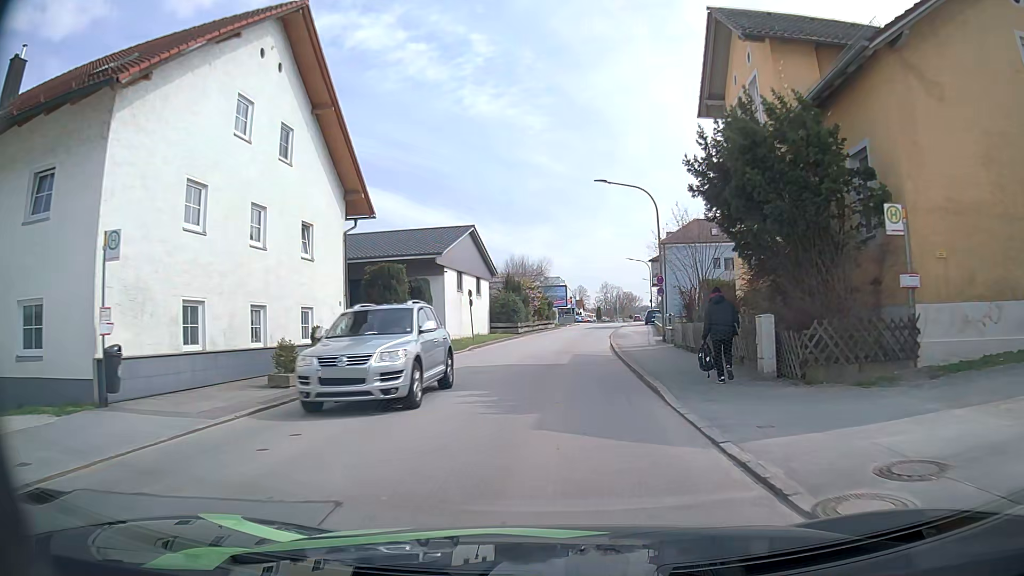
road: unclassified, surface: asphalt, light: Day
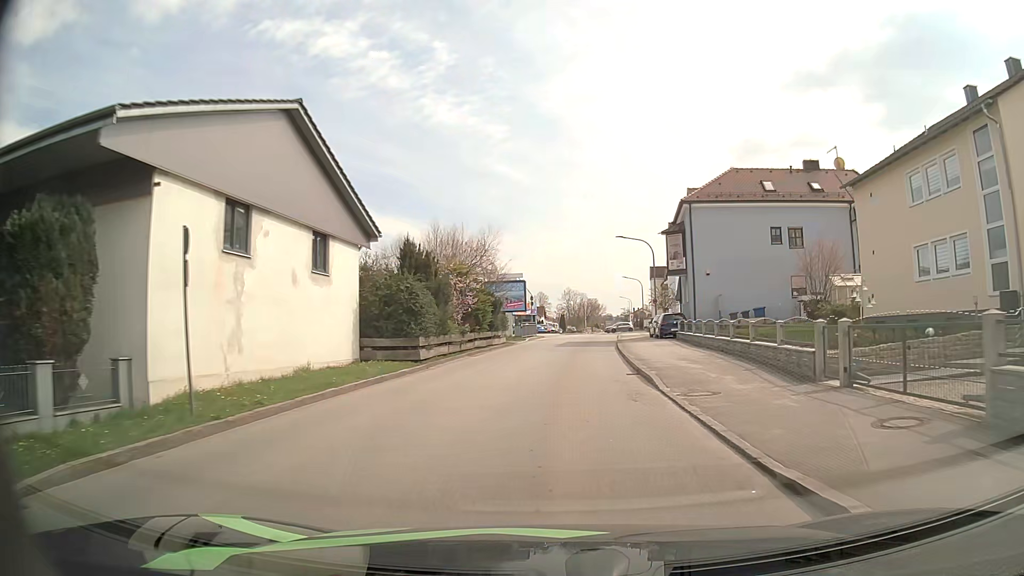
(+0.4, +27.1) m; +3°
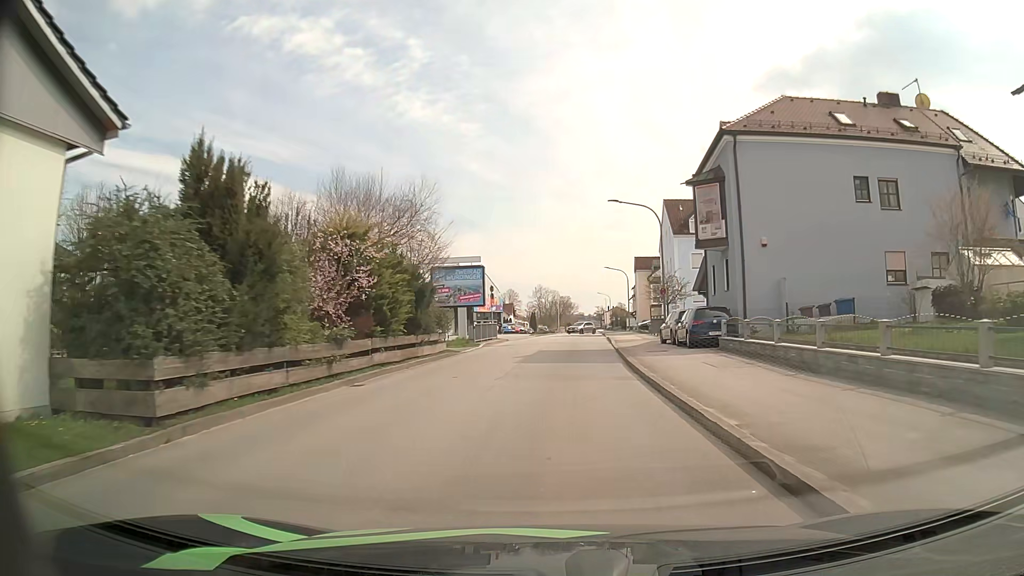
(+0.4, +14.7) m; +3°
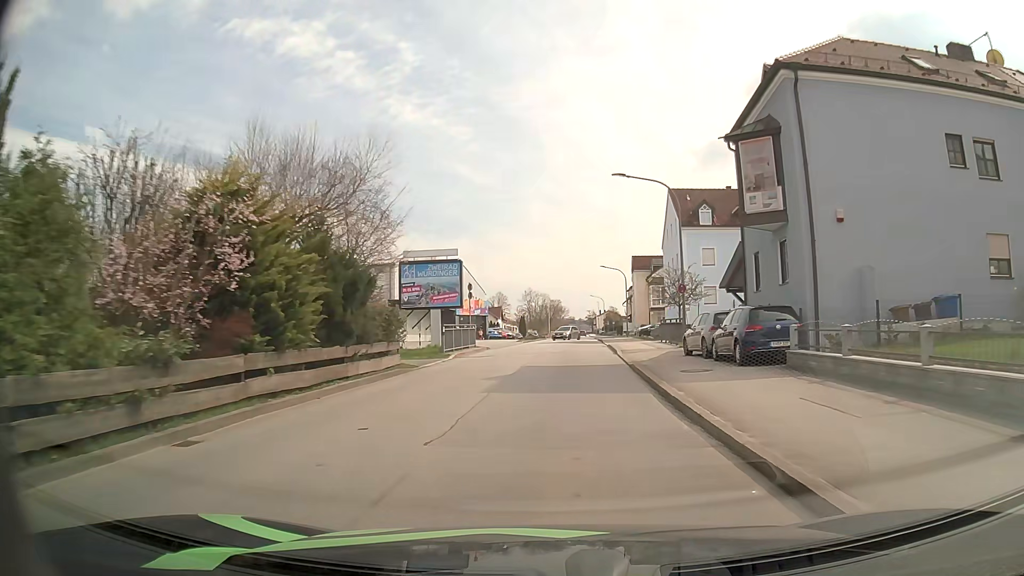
(0.0, +7.4) m; 0°
(0, +10) (+1, +20) (+1, +30) (+2, +40) (+2, +50) (+3, +60) (+4, +70) (+4, +80) (+5, +90) (+5, +100) m
